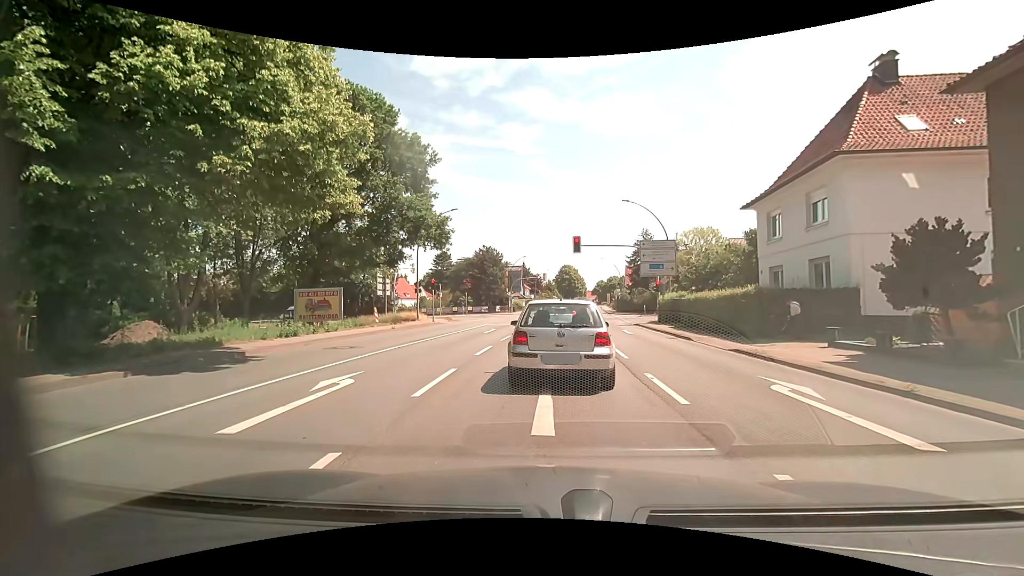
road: primary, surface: asphalt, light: Day
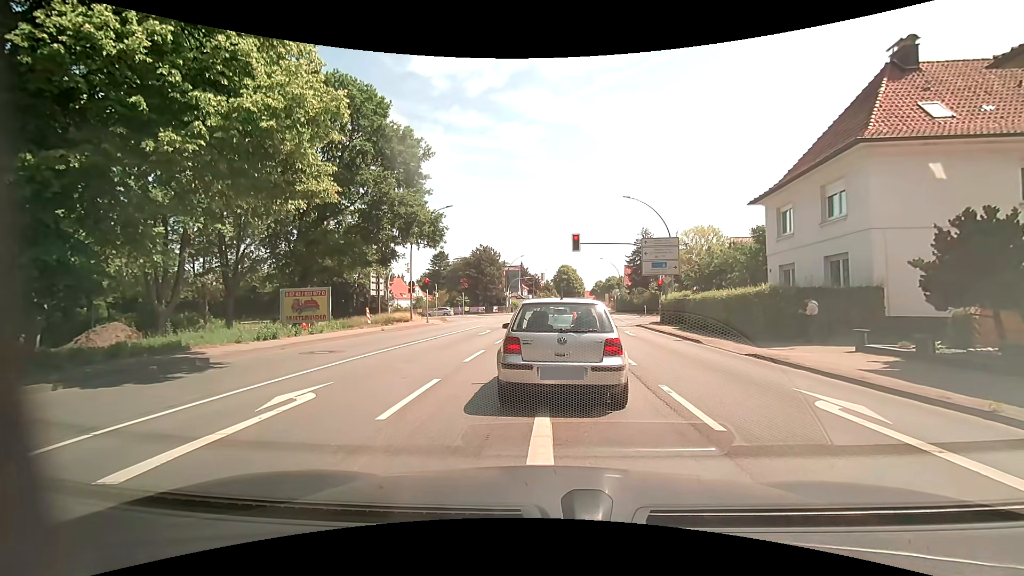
(0.0, +1.4) m; 0°
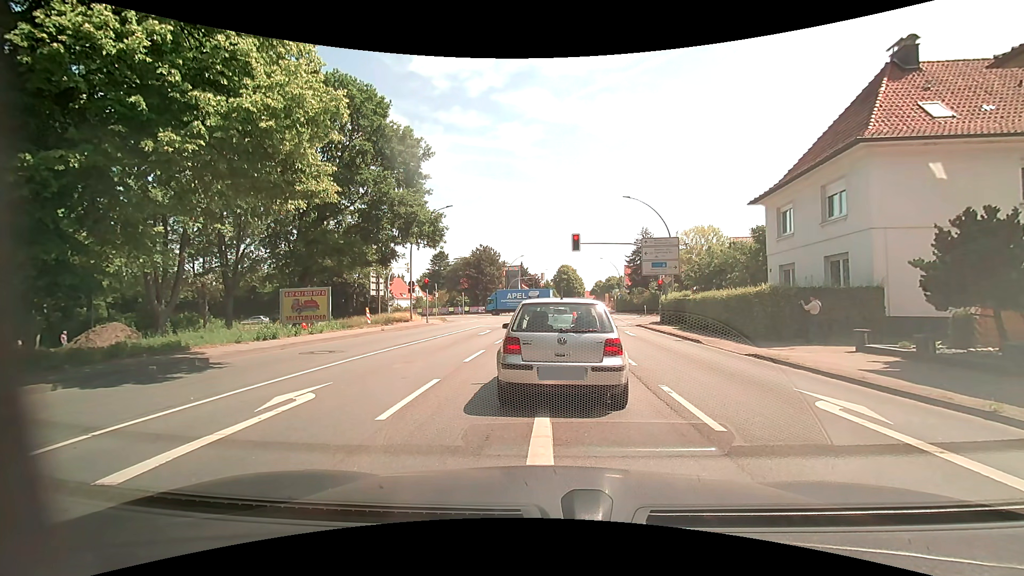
(0.0, +0.1) m; 0°
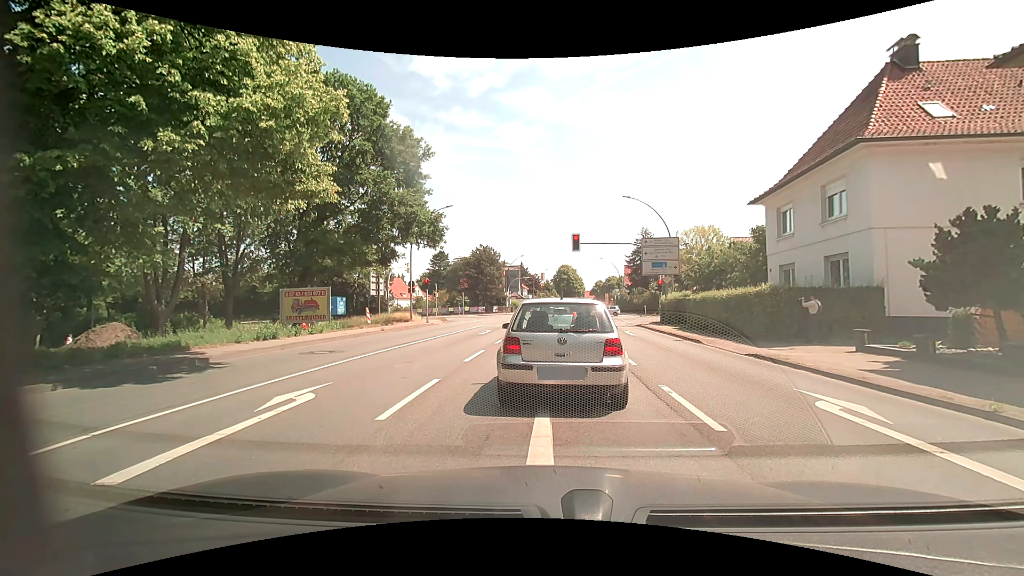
(0.0, 0.0) m; 0°
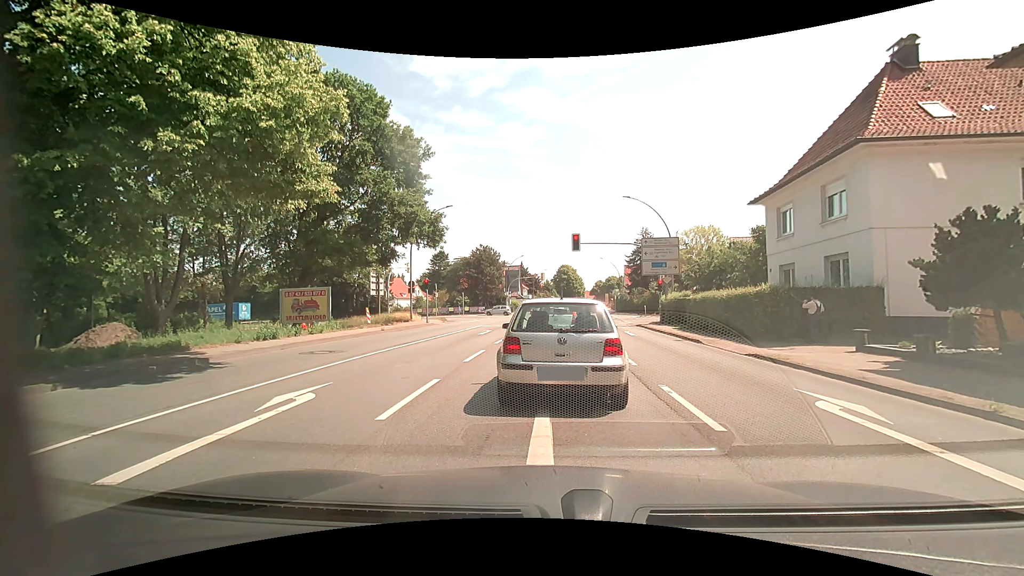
(0.0, 0.0) m; 0°
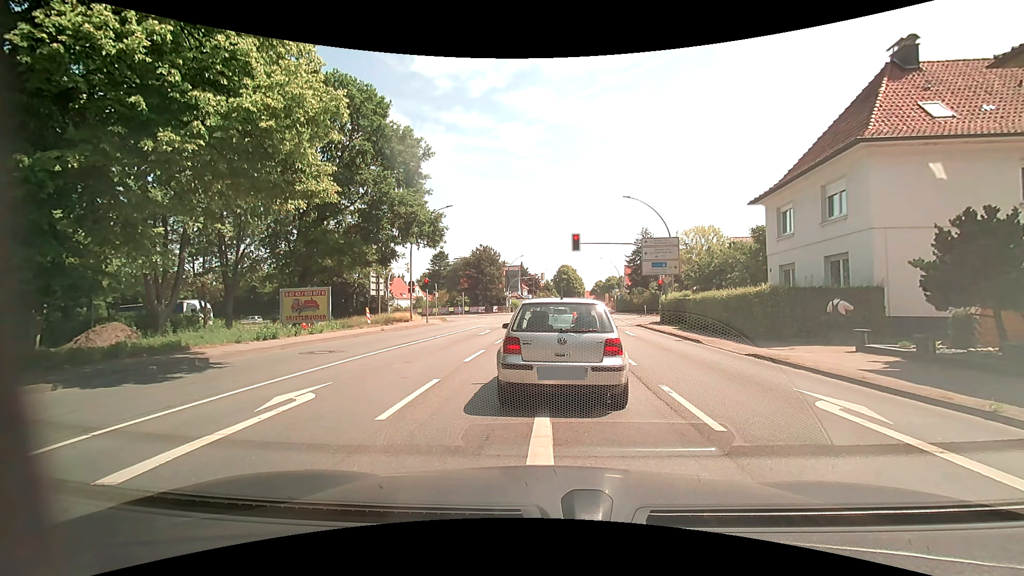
(0.0, 0.0) m; 0°
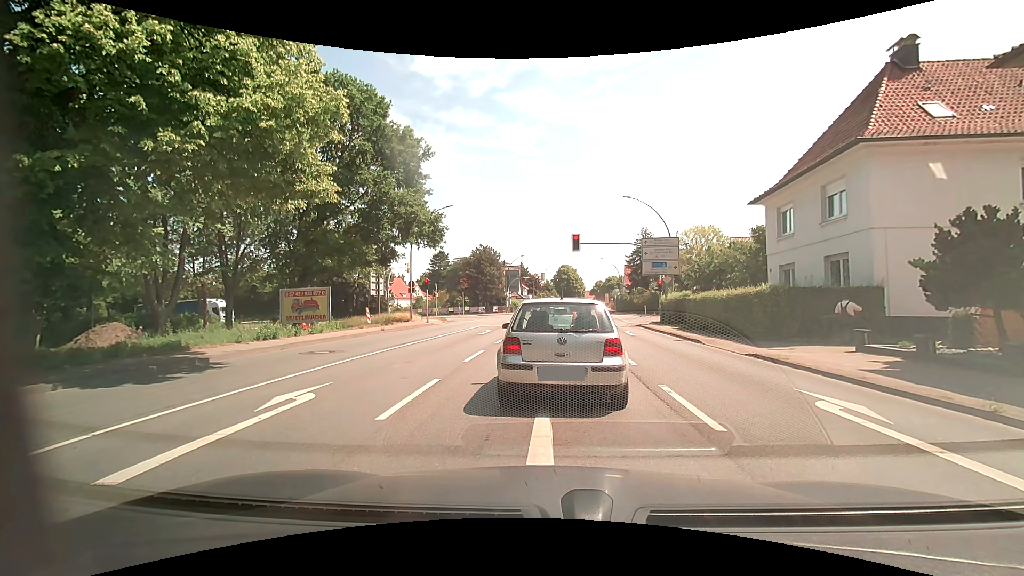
(0.0, 0.0) m; 0°
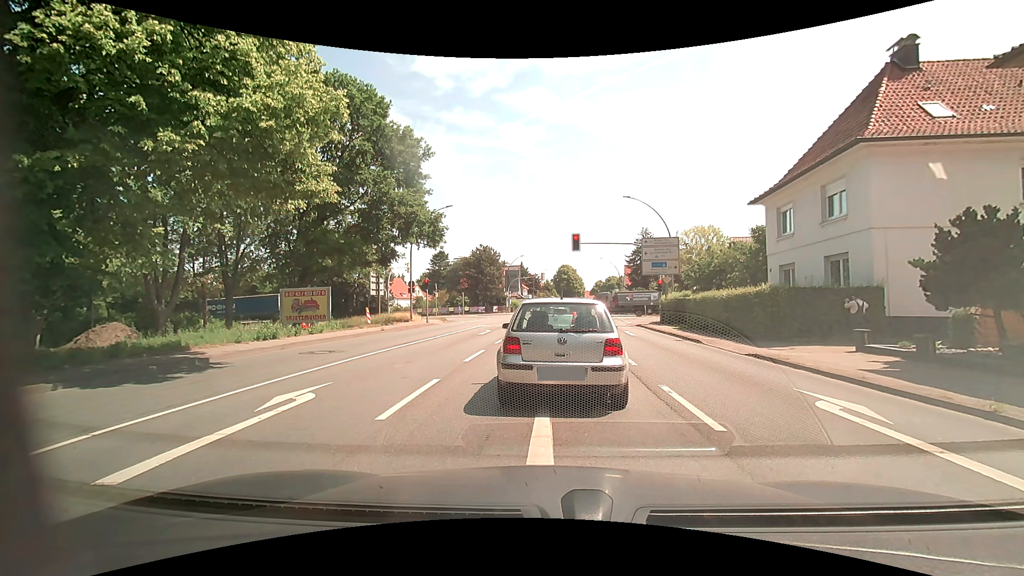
(0.0, 0.0) m; 0°
